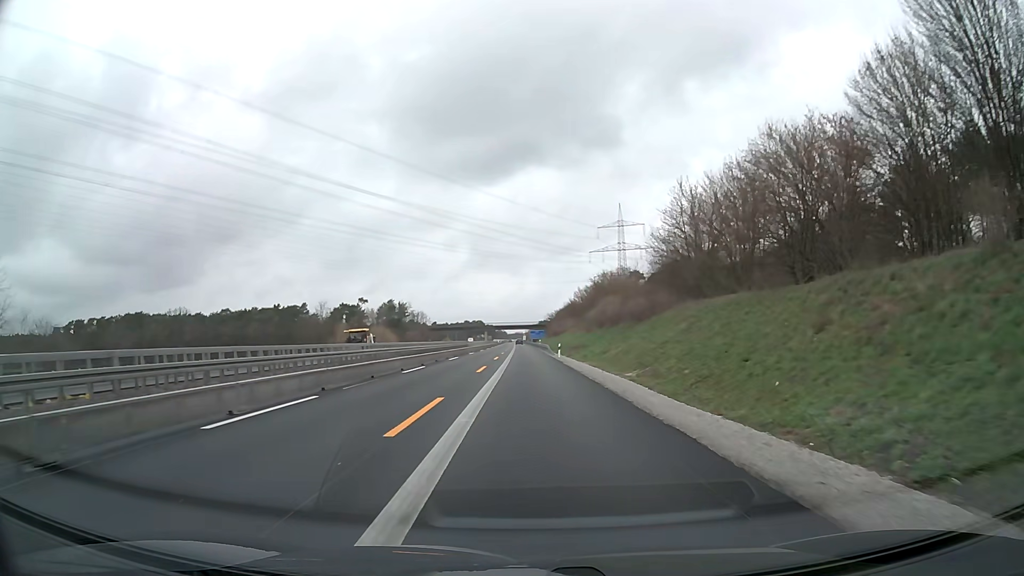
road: motorway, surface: asphalt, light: Day
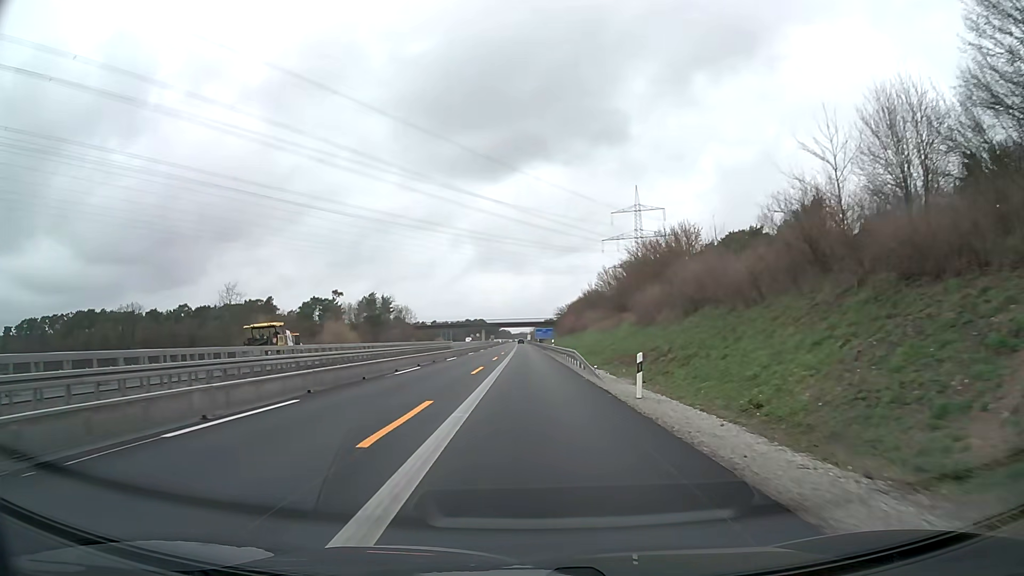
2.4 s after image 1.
(-0.2, +37.1) m; -1°
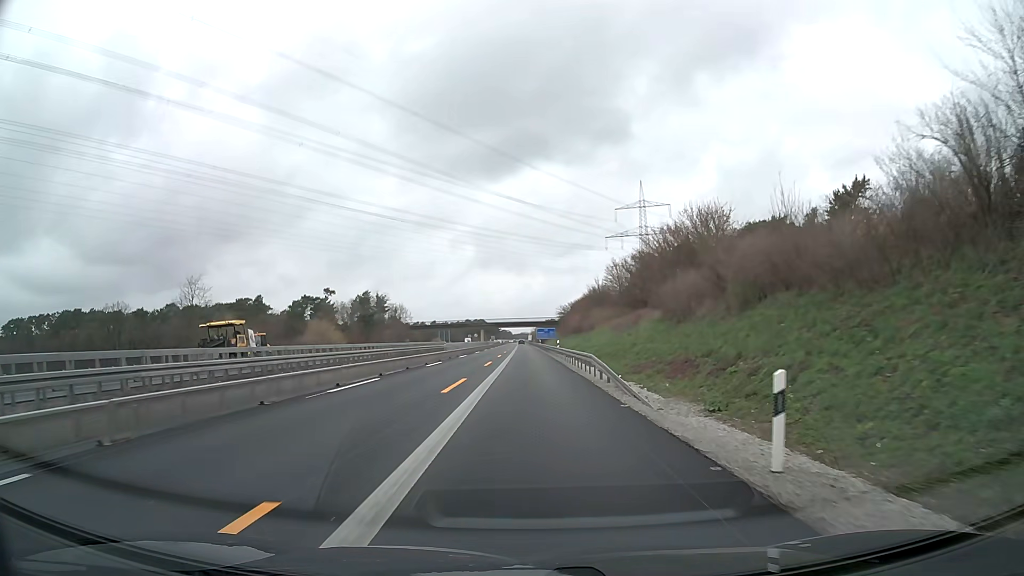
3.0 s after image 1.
(0.0, +9.3) m; 0°
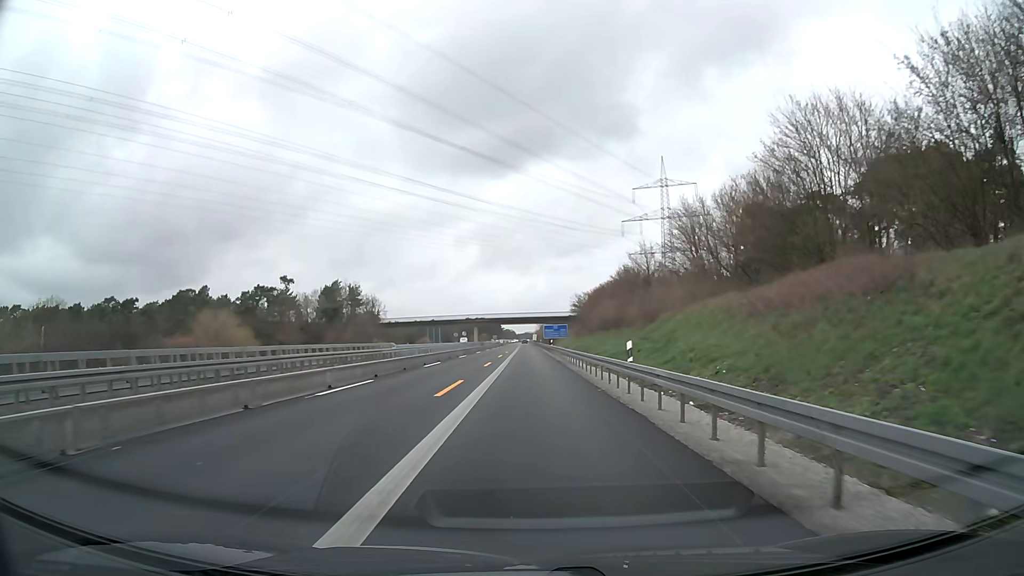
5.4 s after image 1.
(-0.1, +37.1) m; 0°
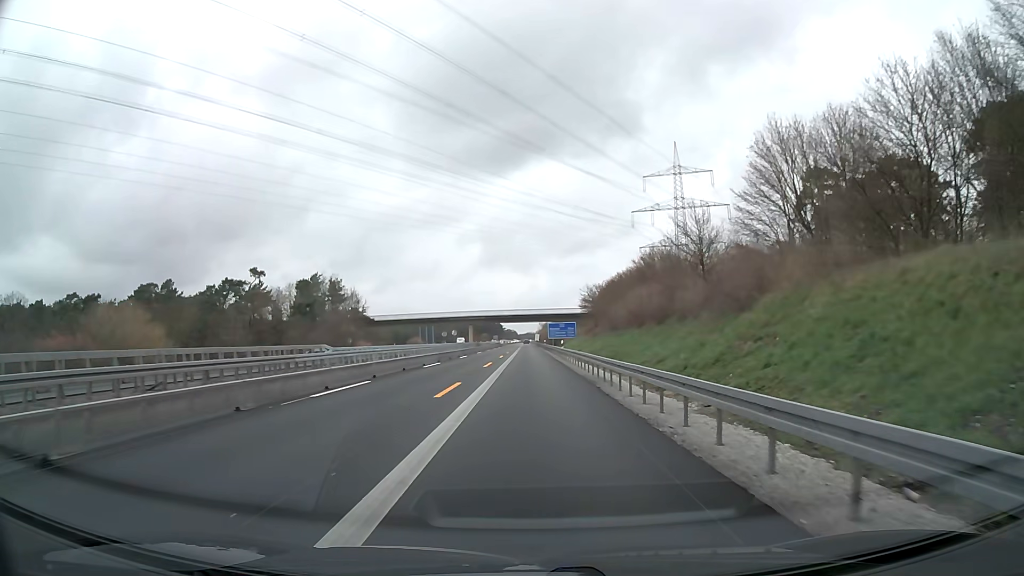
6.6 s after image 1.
(0.0, +18.5) m; 0°
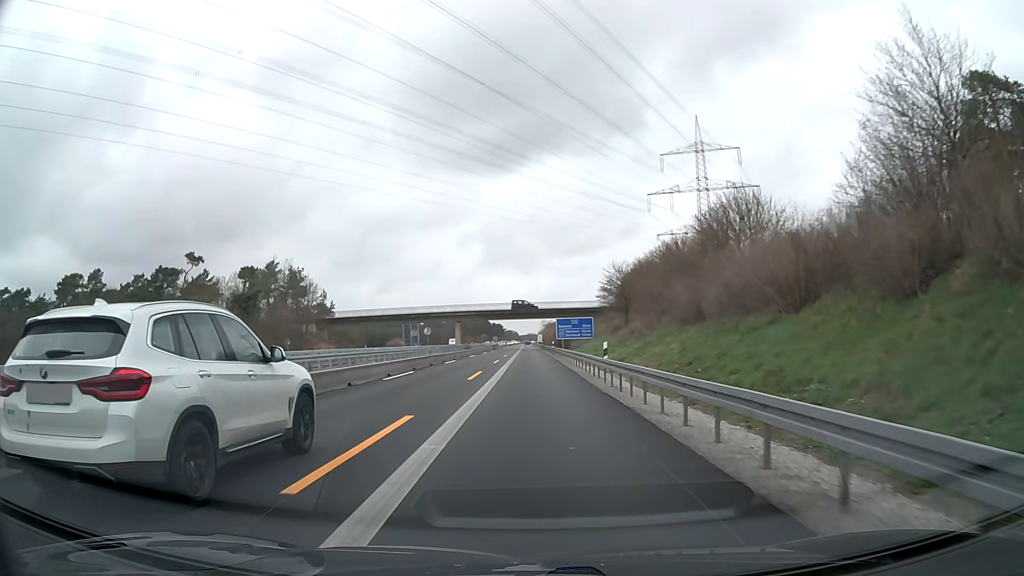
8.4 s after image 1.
(0.0, +27.9) m; 0°
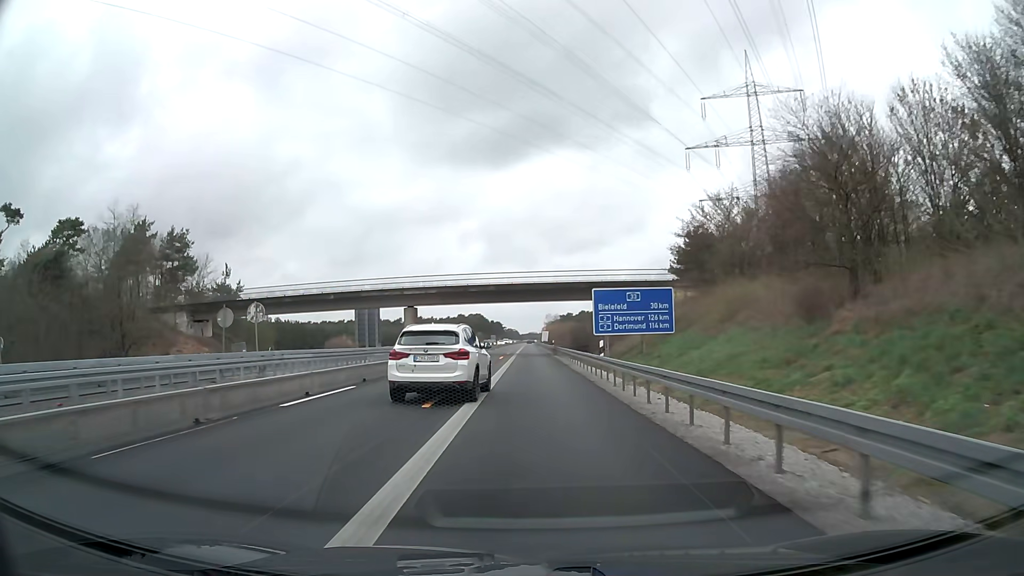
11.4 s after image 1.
(-0.1, +46.5) m; 0°
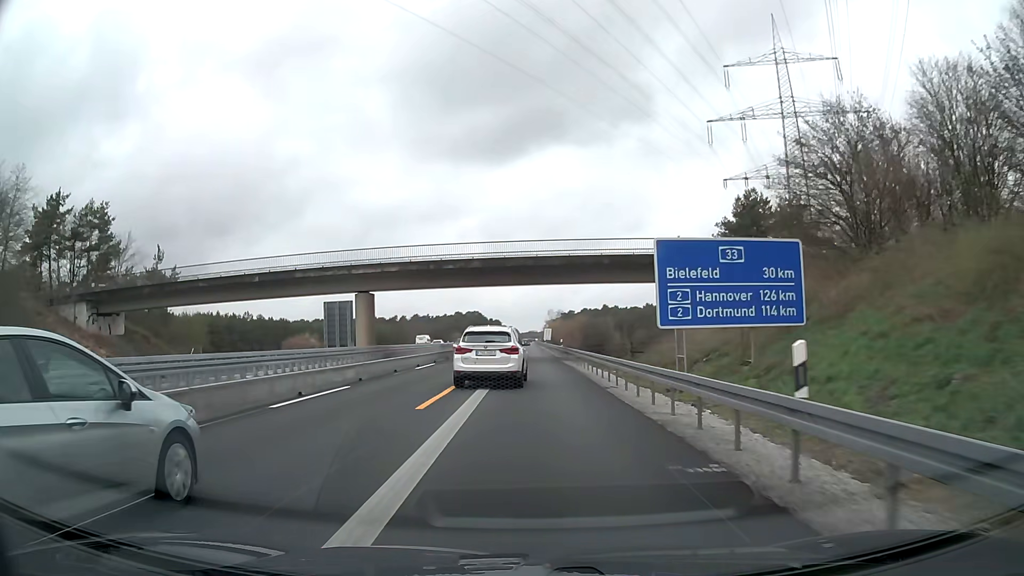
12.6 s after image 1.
(0.0, +18.6) m; 0°
(0, +10) (0, +20) (0, +30) (0, +40) (0, +50) (0, +60) (0, +70) (0, +80) (0, +90) (0, +100) m
